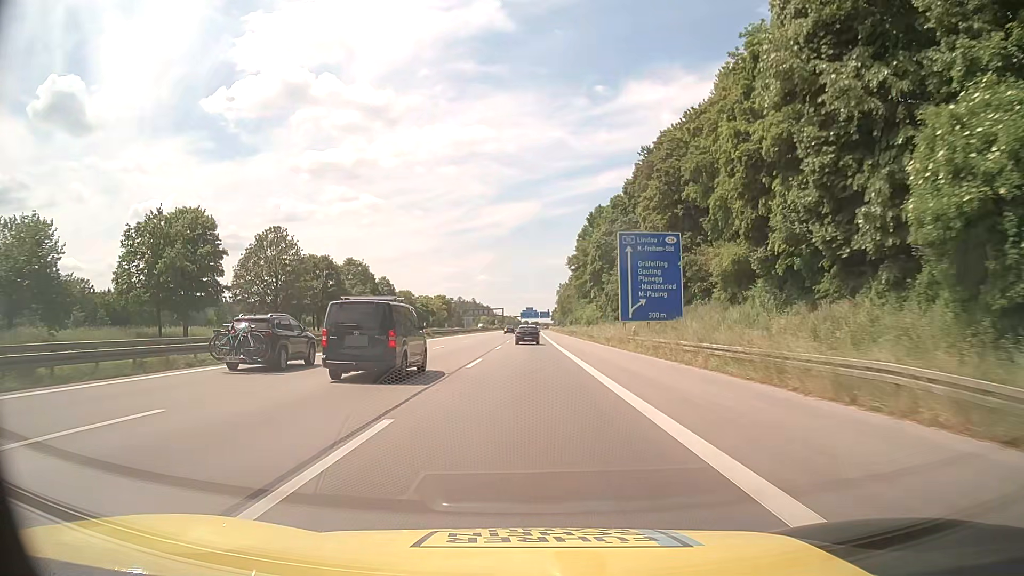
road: motorway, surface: asphalt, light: Day
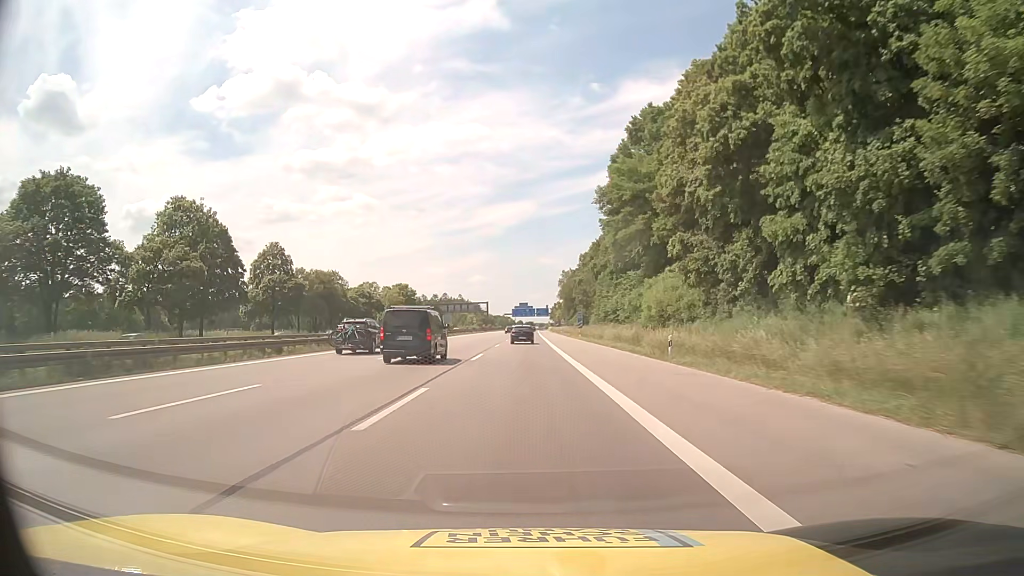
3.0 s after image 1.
(+0.3, +67.4) m; 0°
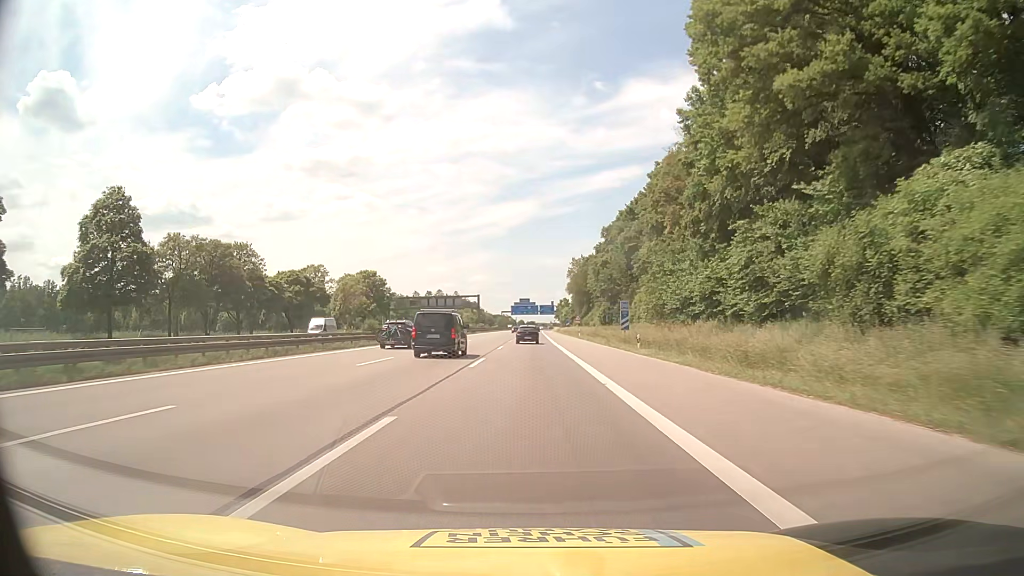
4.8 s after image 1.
(-0.2, +40.6) m; 0°
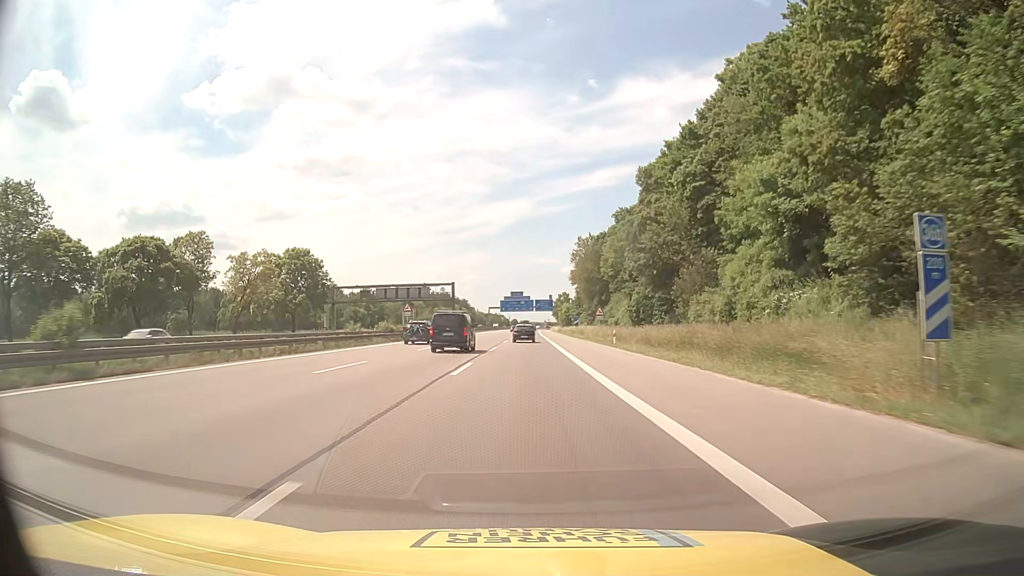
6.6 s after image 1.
(+0.2, +40.6) m; +1°
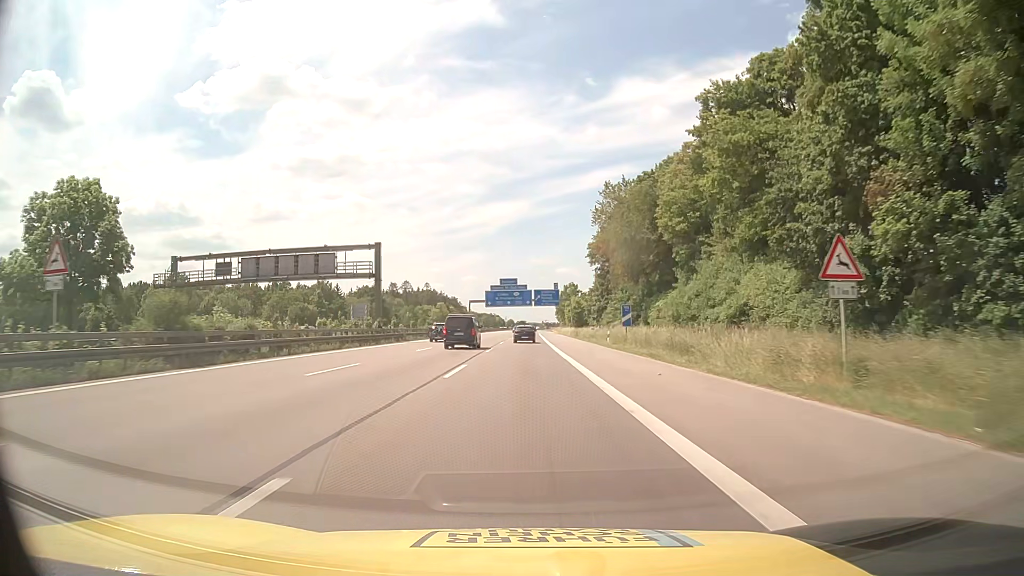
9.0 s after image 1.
(+0.1, +54.1) m; 0°
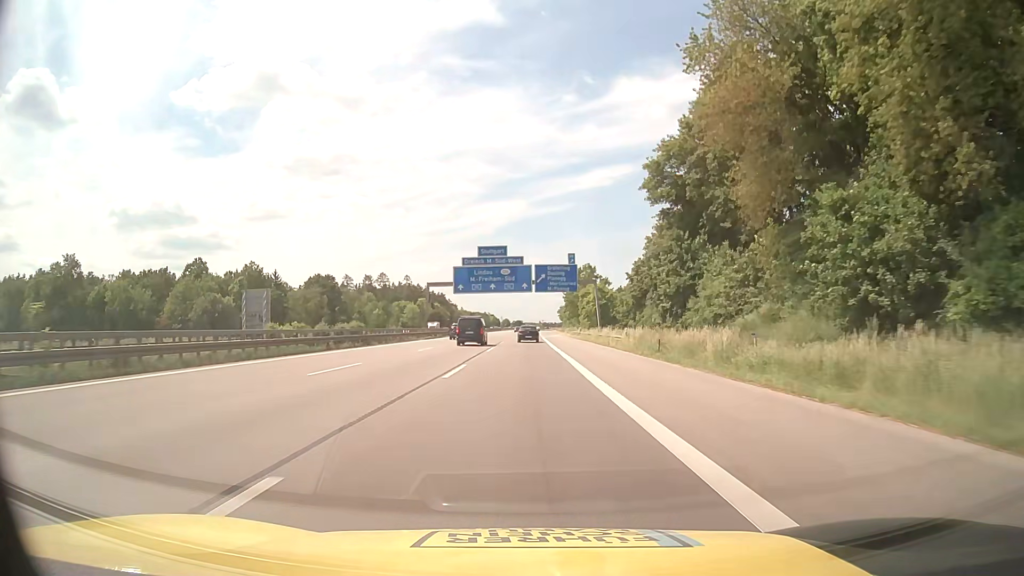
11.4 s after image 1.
(0.0, +54.1) m; 0°
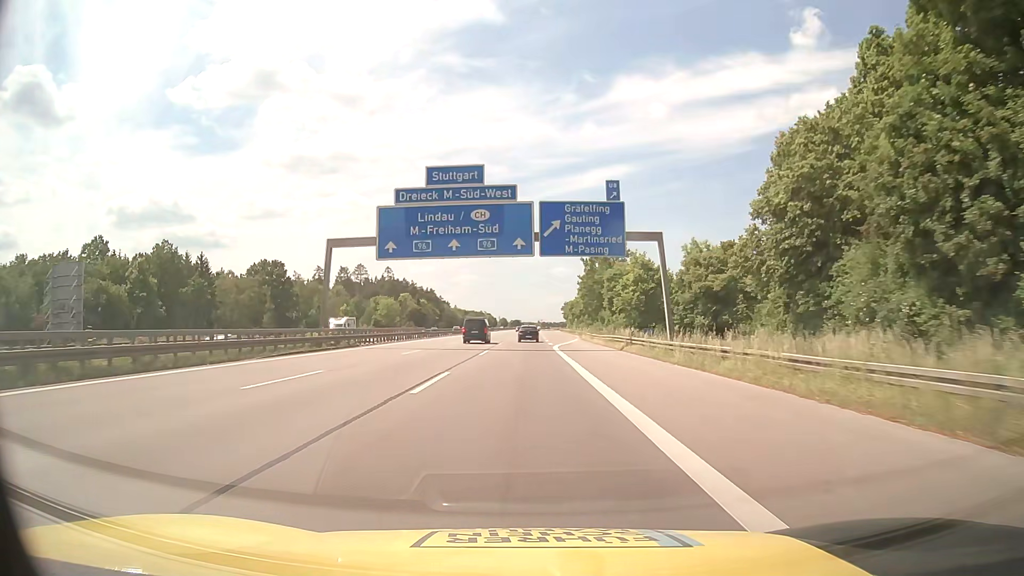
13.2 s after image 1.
(0.0, +40.6) m; 0°
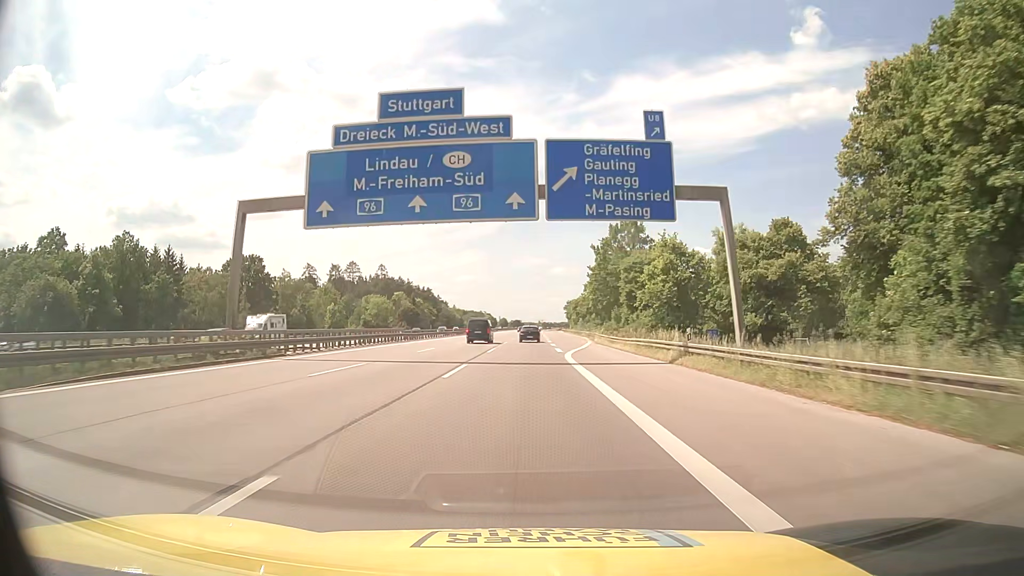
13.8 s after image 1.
(0.0, +13.5) m; 0°
(0, +10) (0, +20) (0, +30) (0, +40) (0, +50) (0, +60) (0, +70) (0, +80) (0, +90) (0, +100) m
